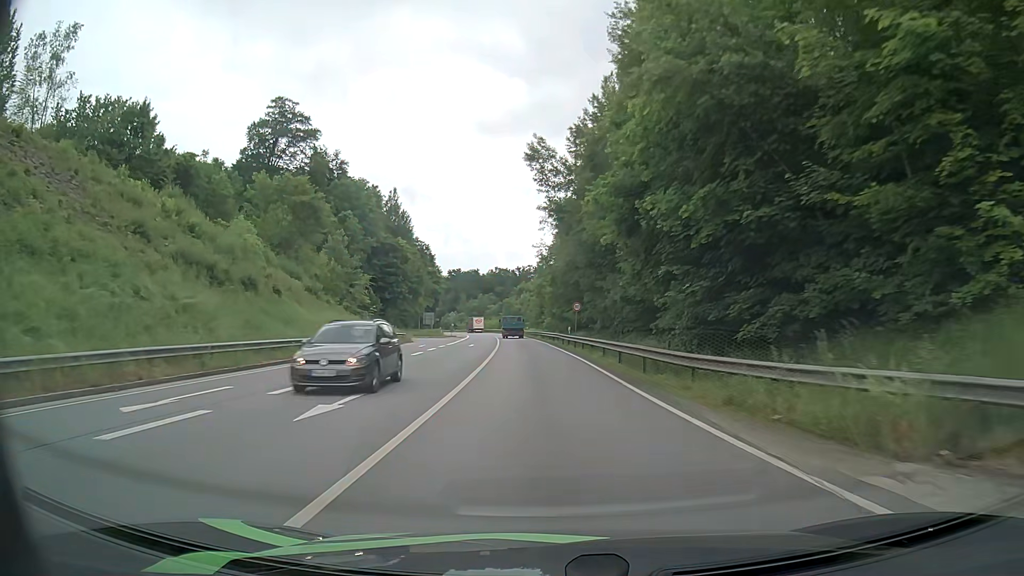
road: primary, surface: asphalt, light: Day
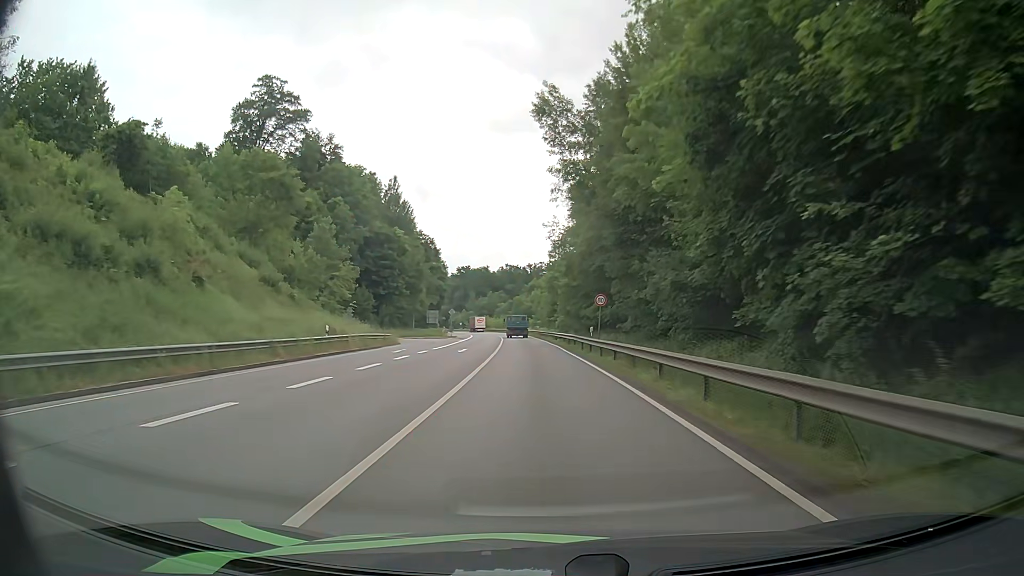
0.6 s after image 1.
(-0.1, +10.9) m; -1°
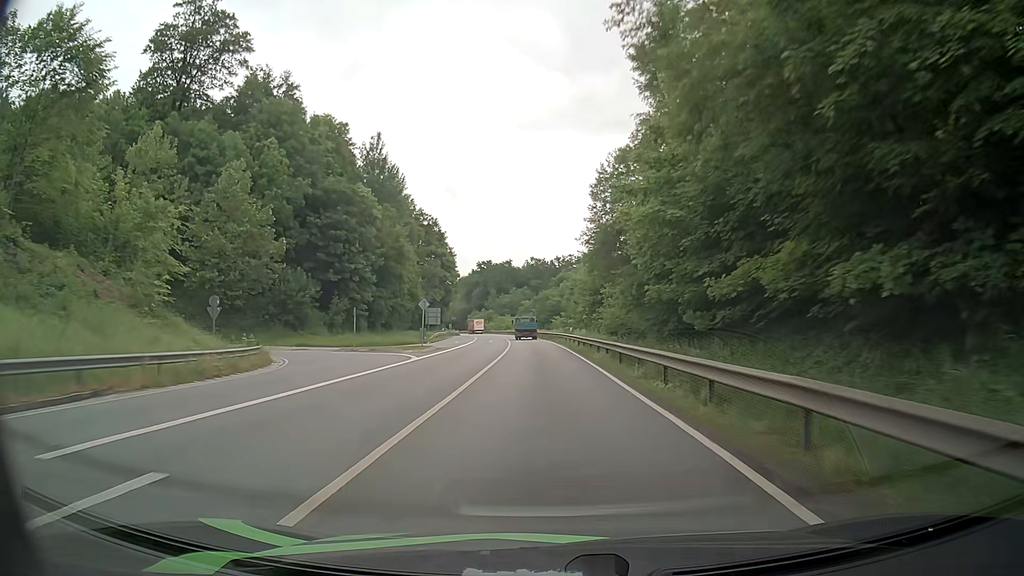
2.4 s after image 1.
(-0.7, +32.9) m; -2°
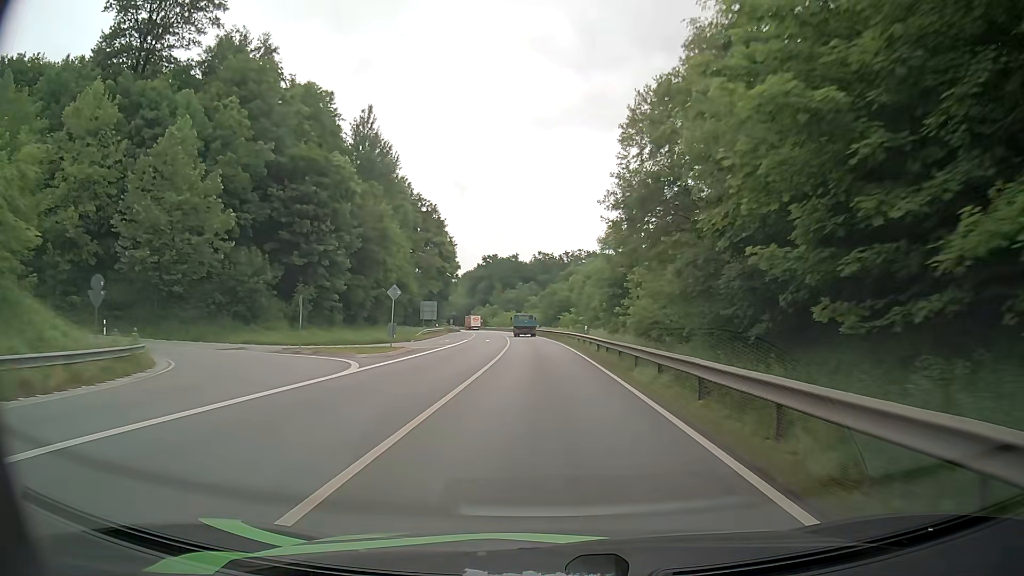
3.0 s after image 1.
(-0.1, +11.2) m; -1°
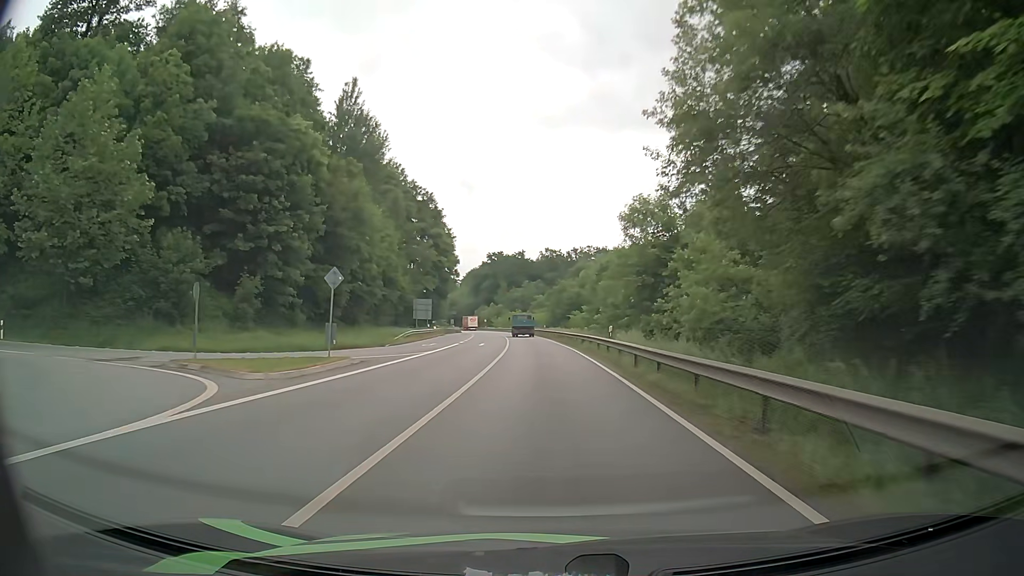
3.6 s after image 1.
(0.0, +11.3) m; -1°
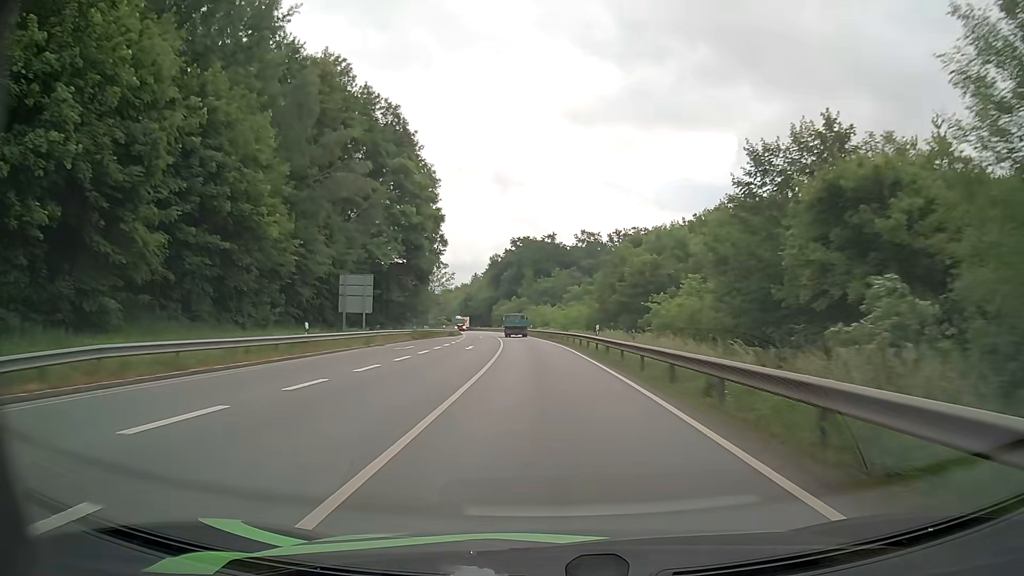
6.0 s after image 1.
(-0.9, +45.6) m; -3°
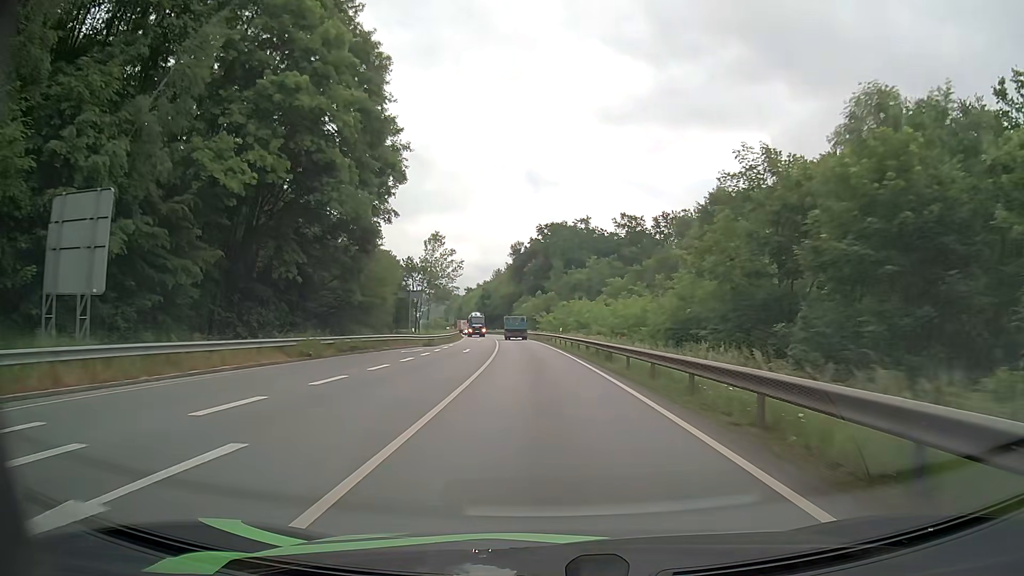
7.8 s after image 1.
(-0.7, +34.1) m; -3°
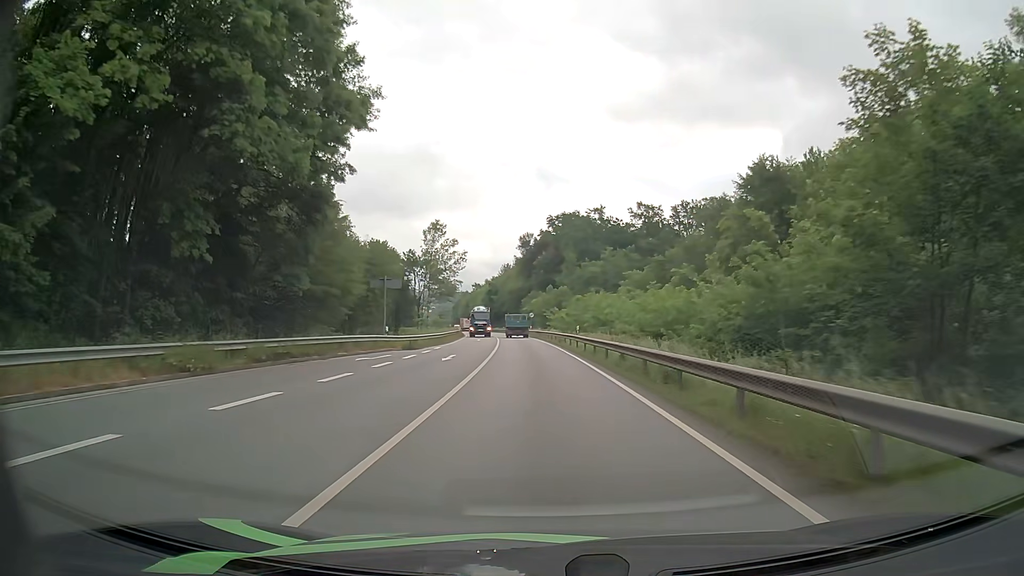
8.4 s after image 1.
(-0.1, +11.3) m; -1°
(0, +10) (0, +20) (-1, +30) (-1, +40) (-2, +50) (-2, +60) (-3, +70) (-4, +80) (-5, +90) (-6, +100) m
